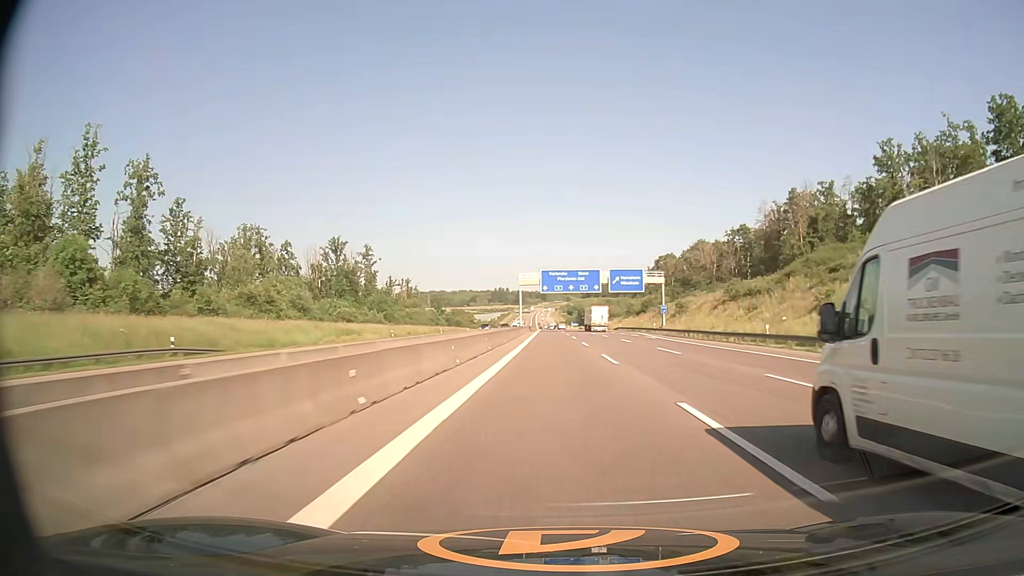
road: motorway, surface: asphalt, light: Day
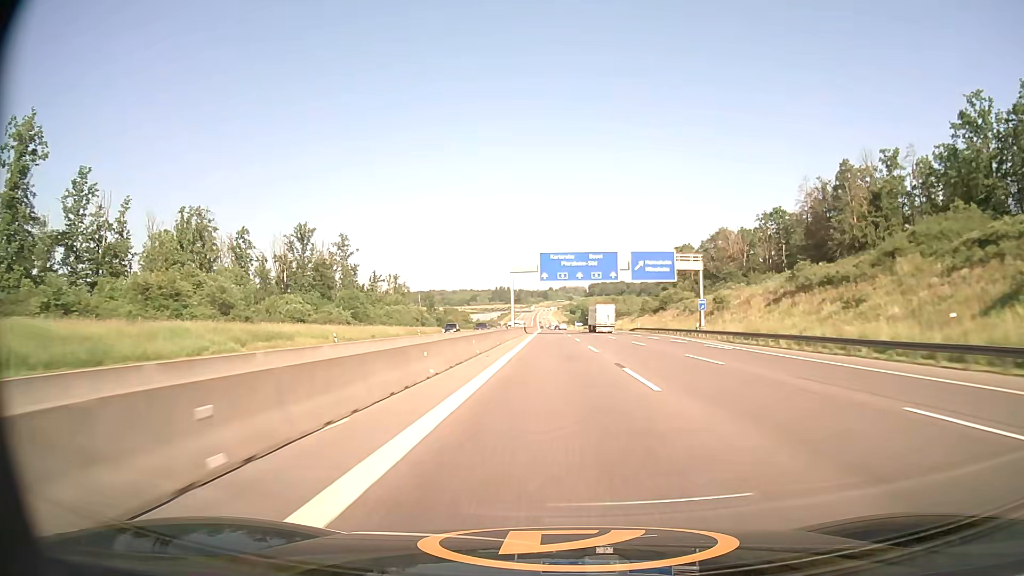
(0.0, +25.5) m; 0°
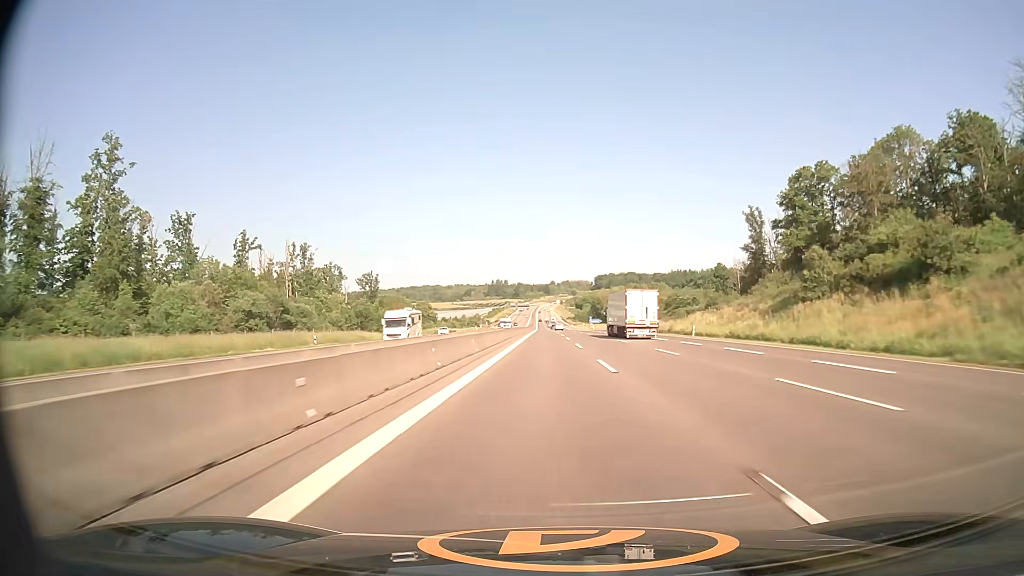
(-0.3, +101.7) m; 0°
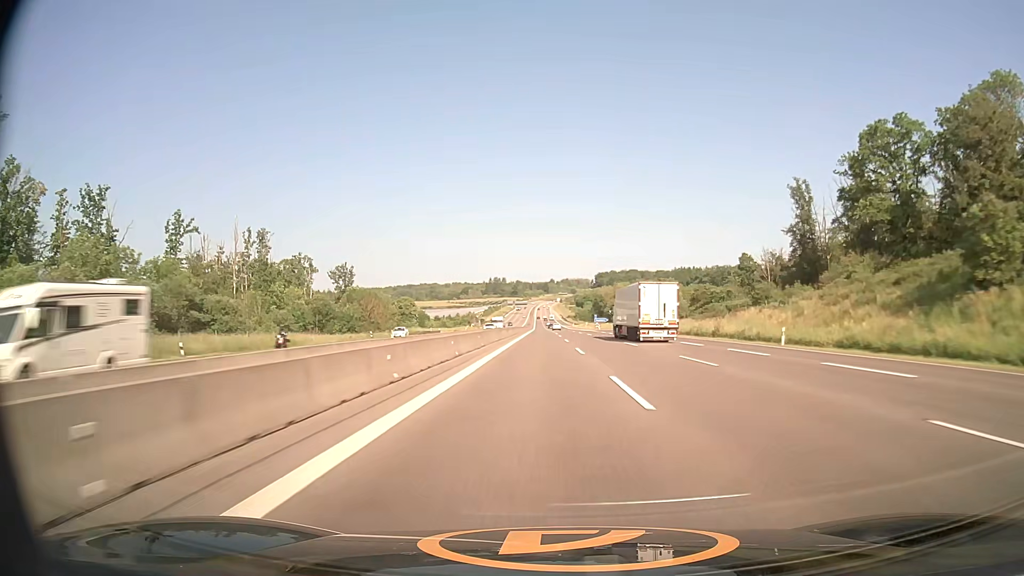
(0.0, +25.4) m; 0°
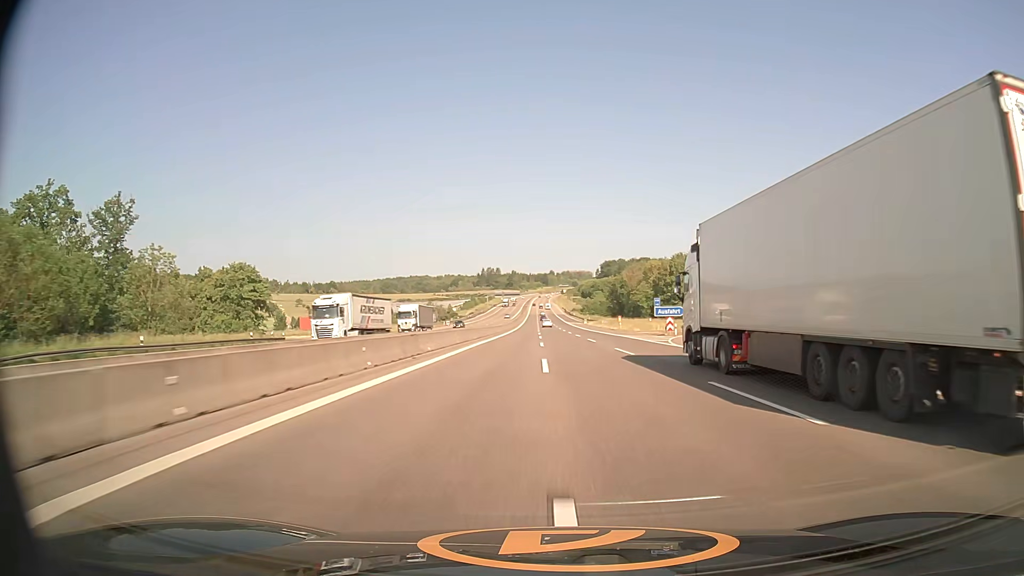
(+0.1, +101.2) m; 0°
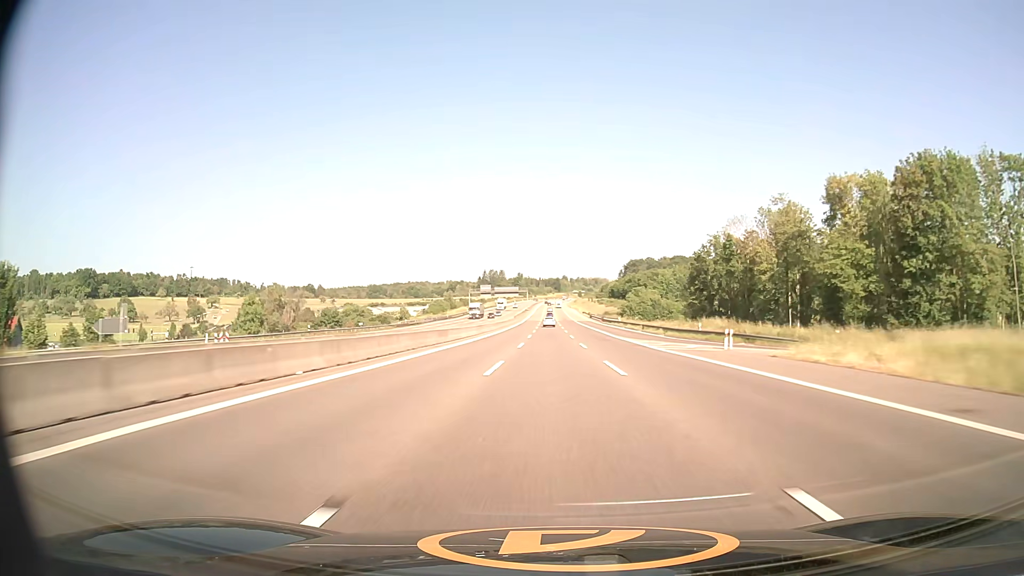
(-1.3, +127.9) m; -1°
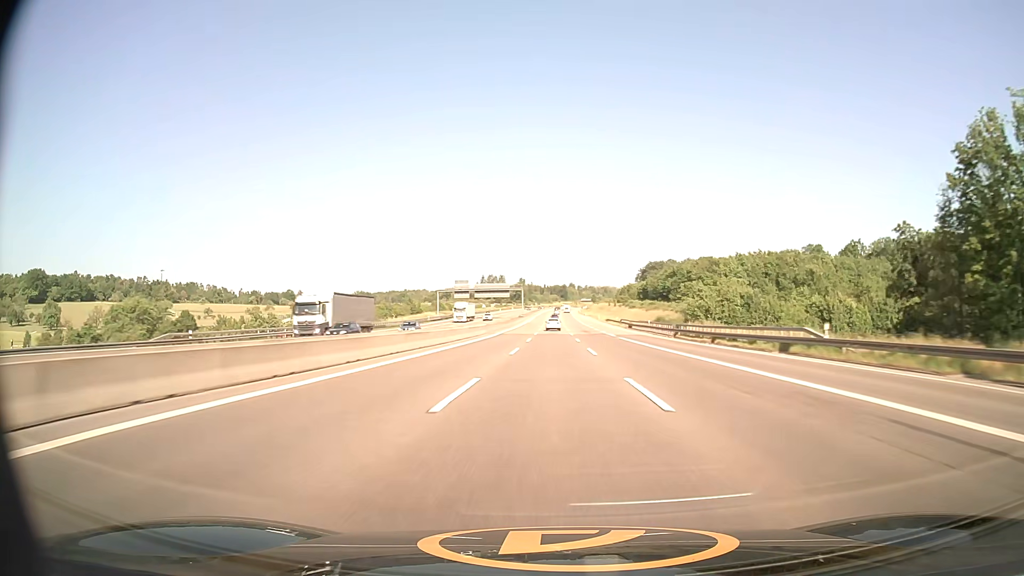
(-0.3, +79.7) m; -1°
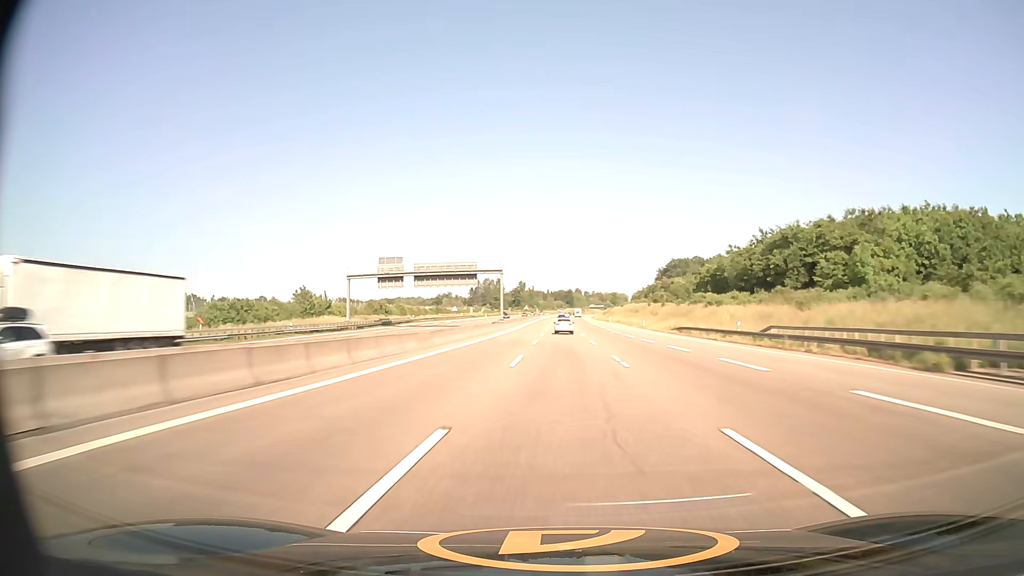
(-0.1, +79.2) m; 0°
(0, +10) (0, +20) (0, +30) (0, +40) (0, +50) (0, +60) (0, +70) (0, +80) (0, +90) (0, +100) m
